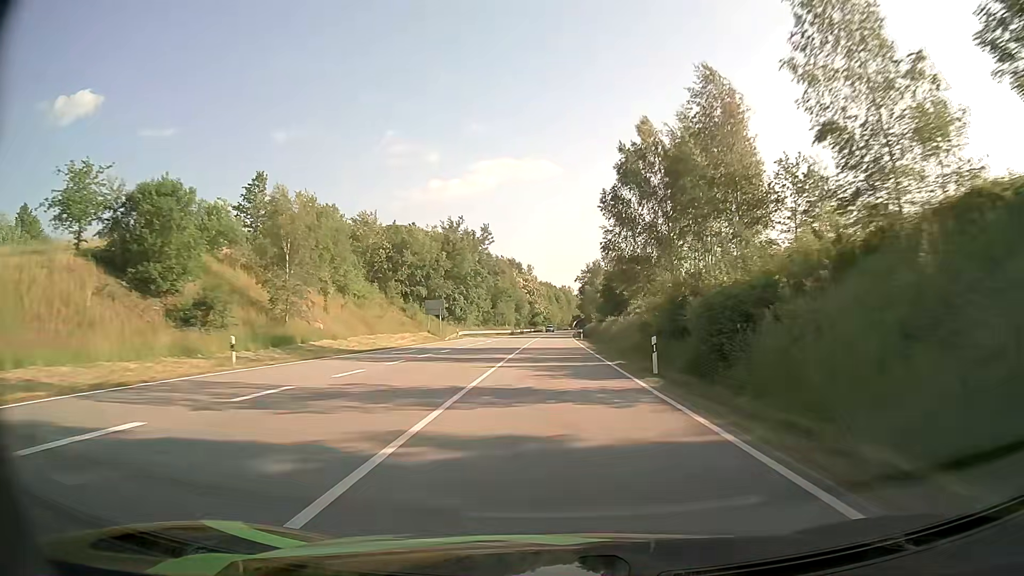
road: primary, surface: asphalt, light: Day
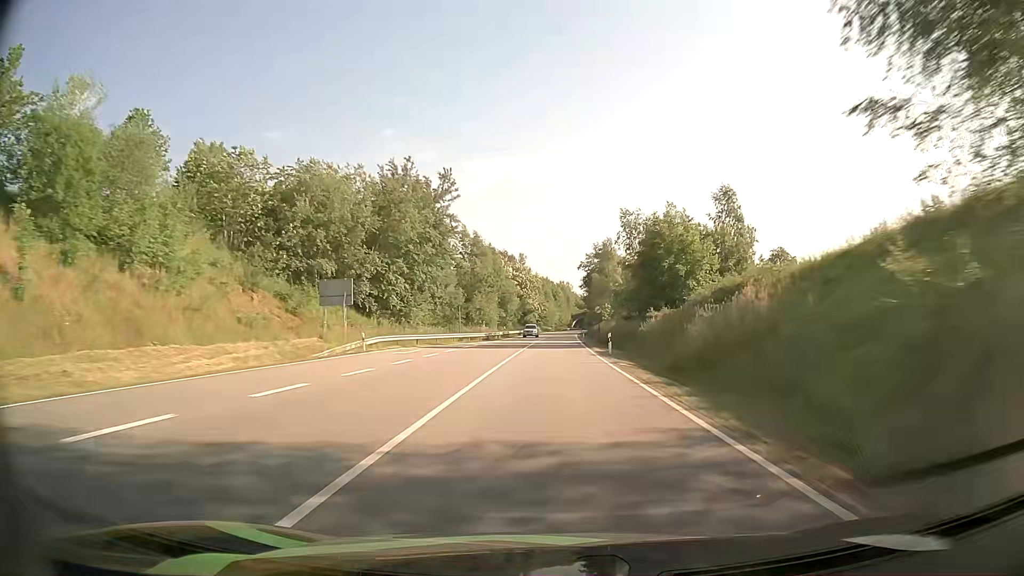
(+0.1, +34.9) m; 0°
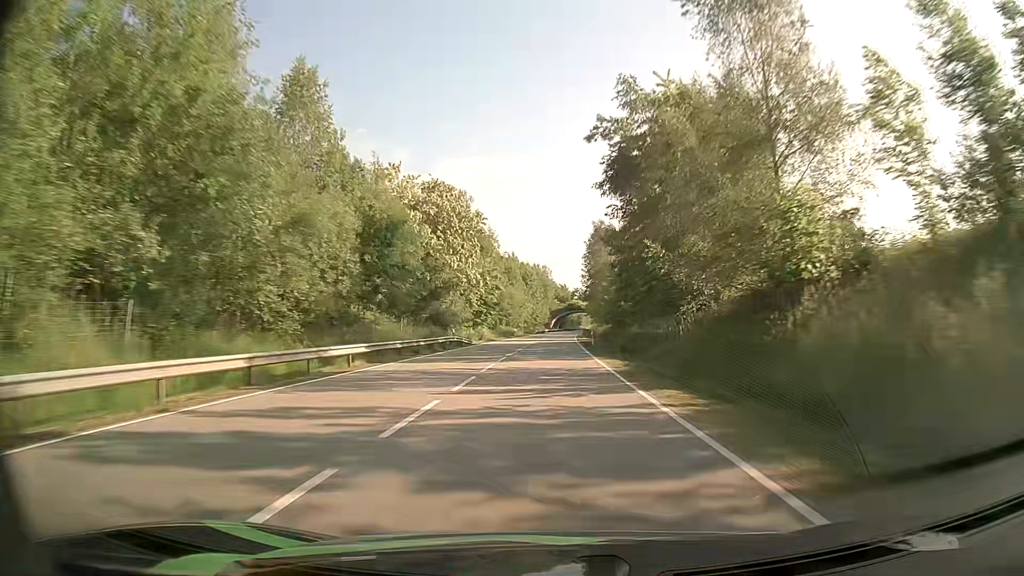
(+1.8, +87.3) m; +2°
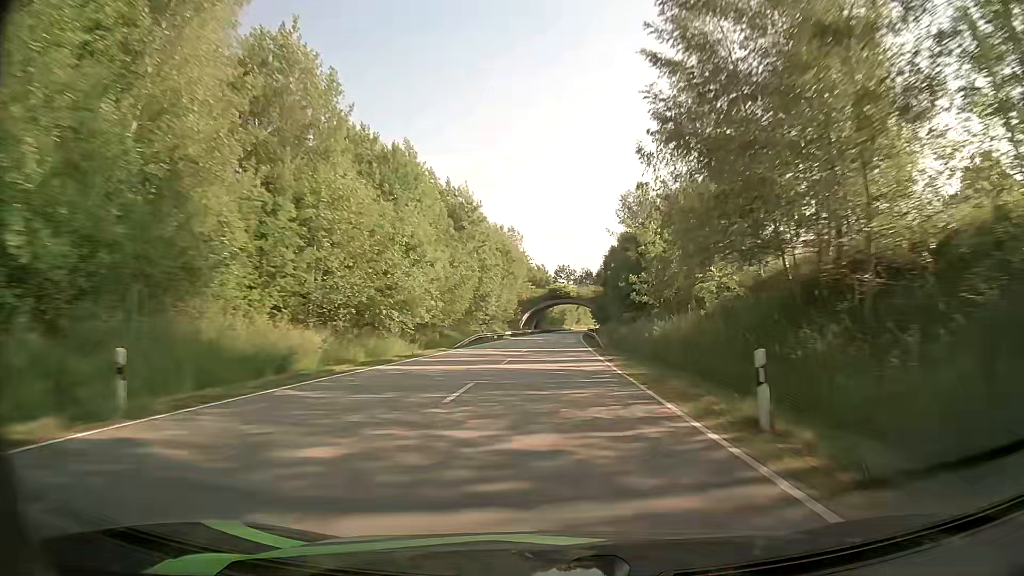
(+1.2, +87.3) m; +2°
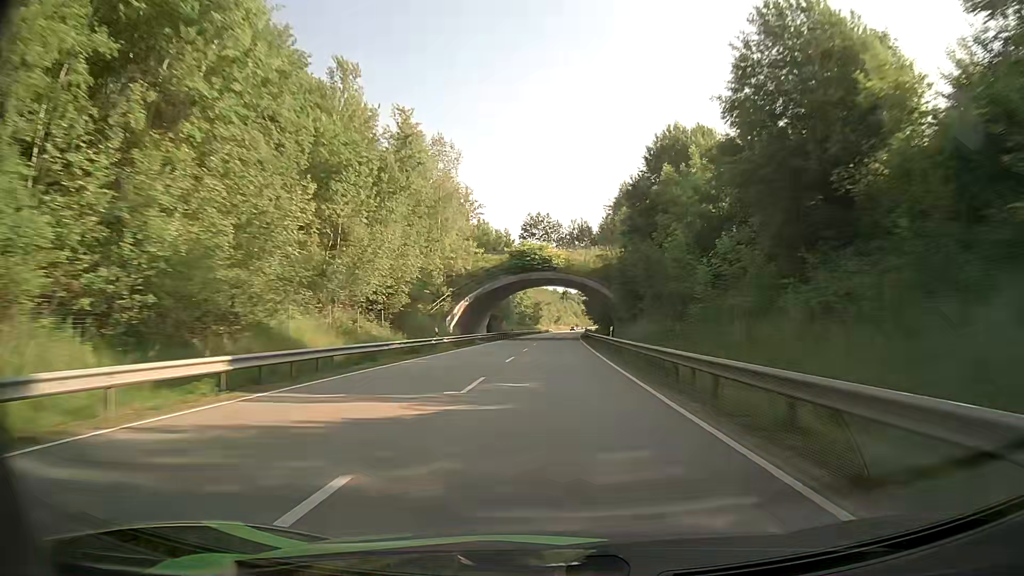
(+1.3, +69.9) m; +2°
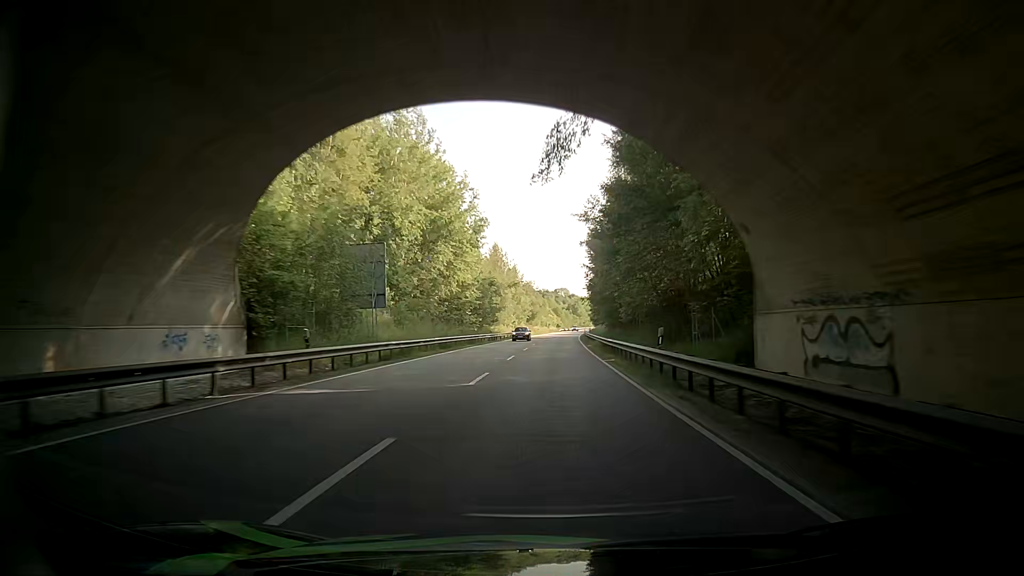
(+1.2, +69.8) m; +2°
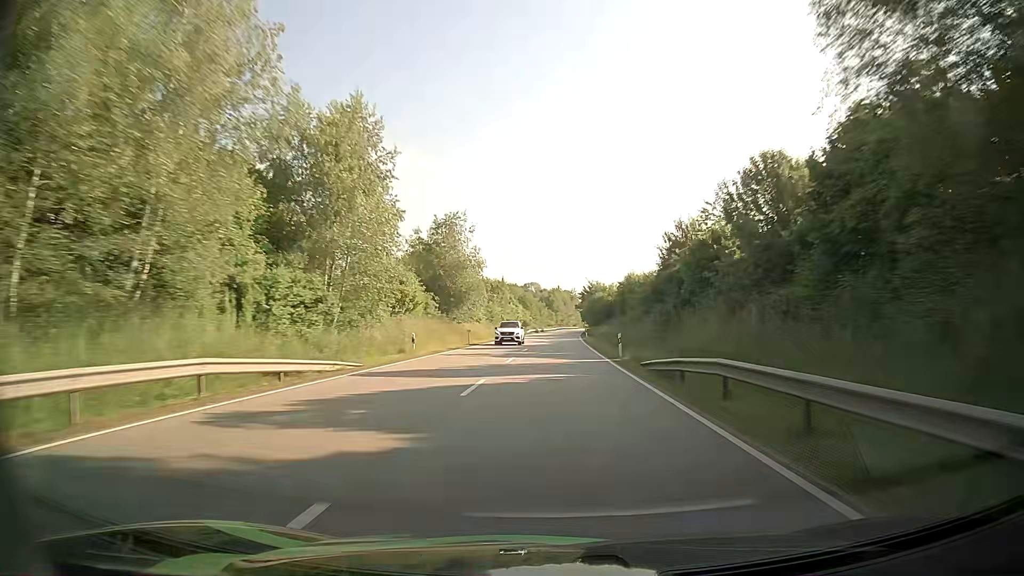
(+1.0, +87.2) m; +2°
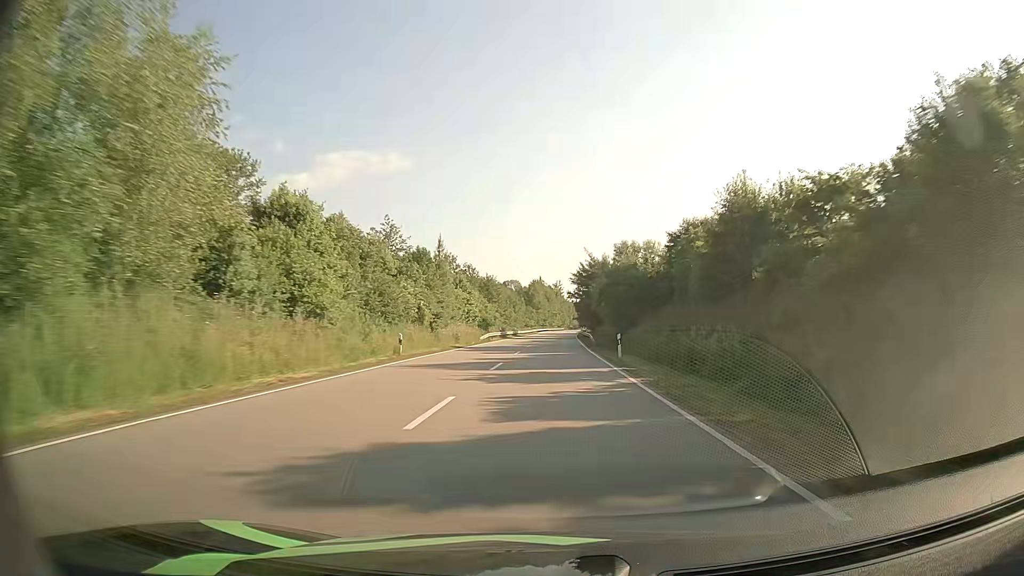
(+0.6, +52.3) m; +1°
(0, +10) (0, +20) (0, +30) (0, +40) (0, +50) (+1, +60) (+1, +70) (+1, +80) (+2, +90) (+2, +100) m
